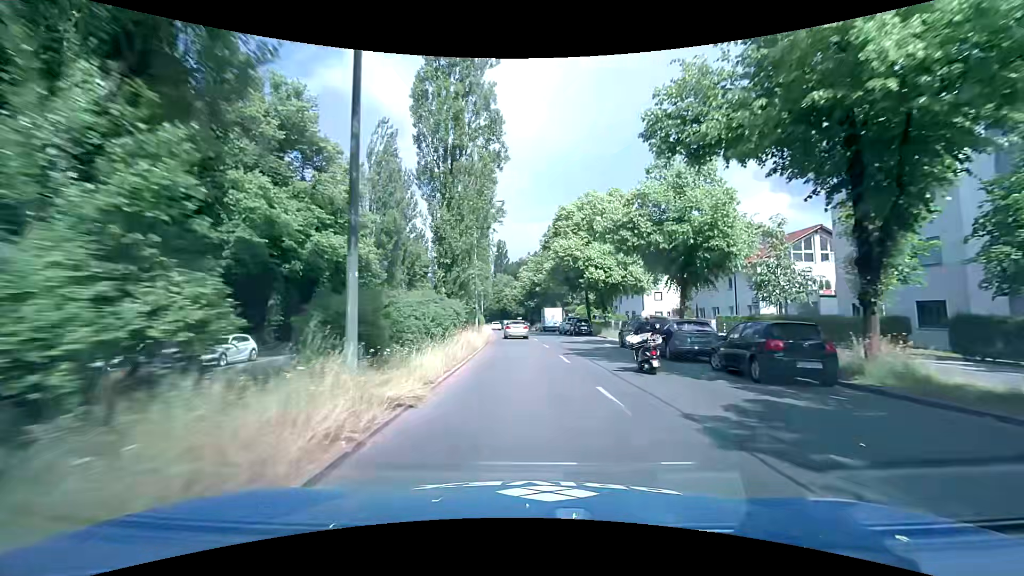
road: secondary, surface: asphalt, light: Day
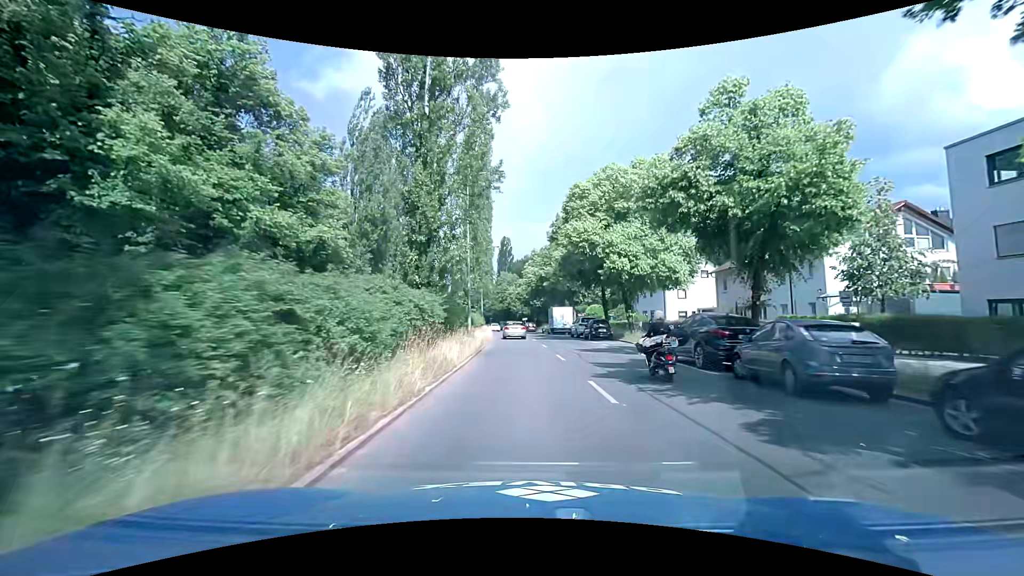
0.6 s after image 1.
(-0.1, +7.9) m; -1°
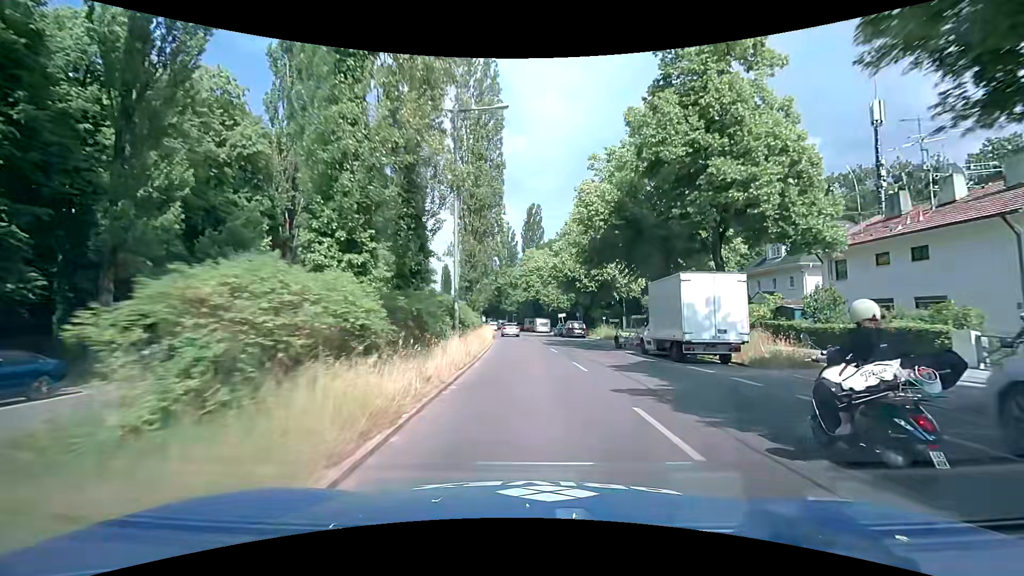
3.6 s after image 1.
(-1.2, +39.5) m; -3°
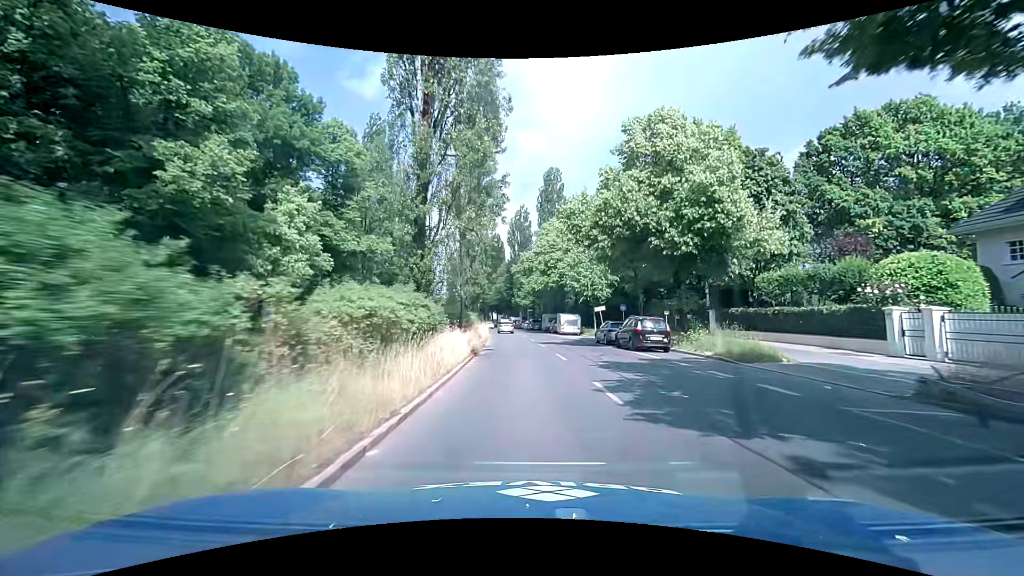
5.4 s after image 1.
(-0.6, +23.9) m; -3°
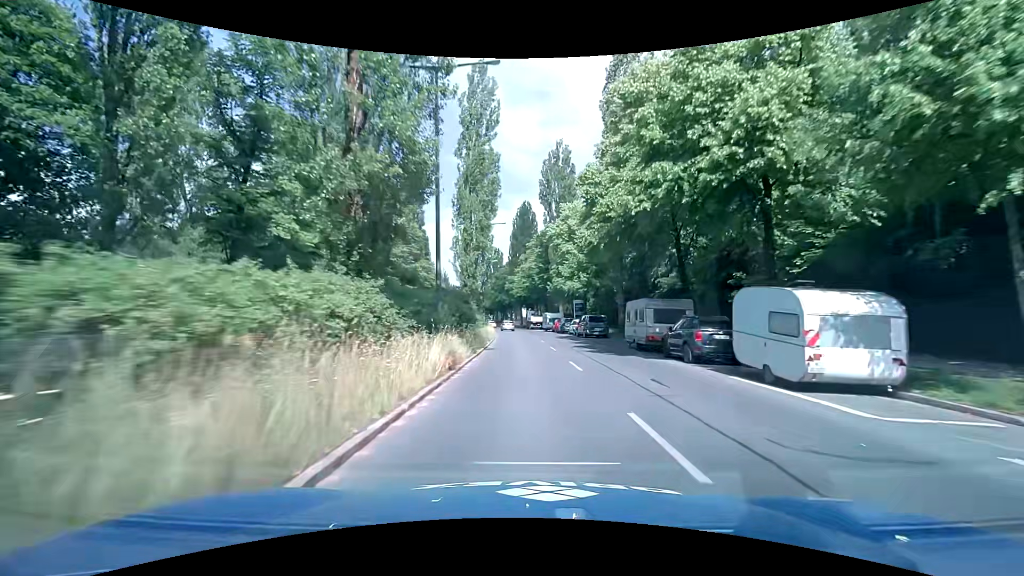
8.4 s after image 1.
(-1.0, +39.7) m; -3°
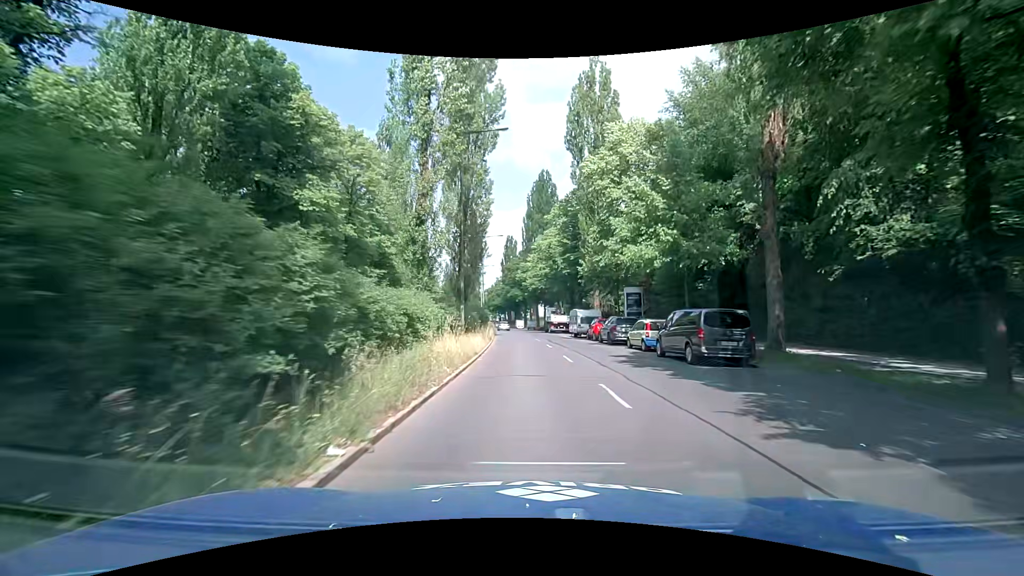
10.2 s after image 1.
(-0.3, +23.5) m; -2°
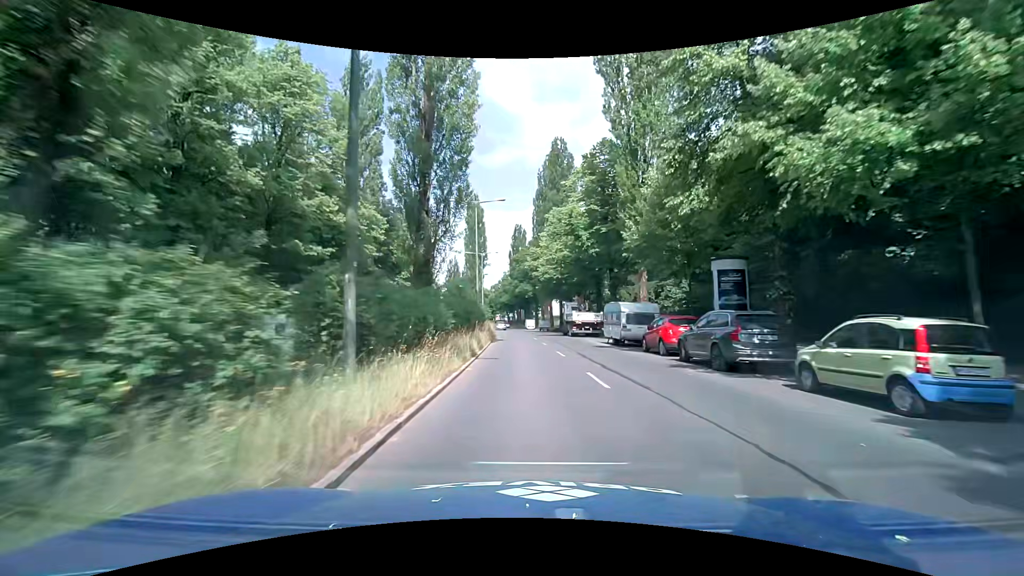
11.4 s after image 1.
(-0.1, +15.8) m; -2°
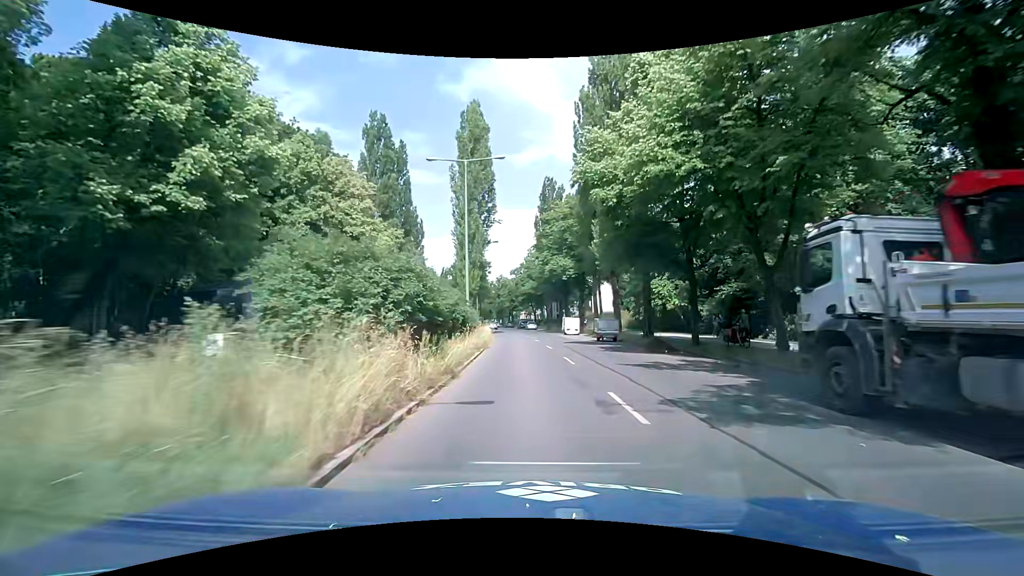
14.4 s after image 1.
(-0.6, +39.5) m; -2°
(0, +10) (-1, +20) (-1, +30) (-2, +40) (-3, +50) (-4, +60) (-5, +70) (-6, +80) (-7, +90) (-9, +100) m
